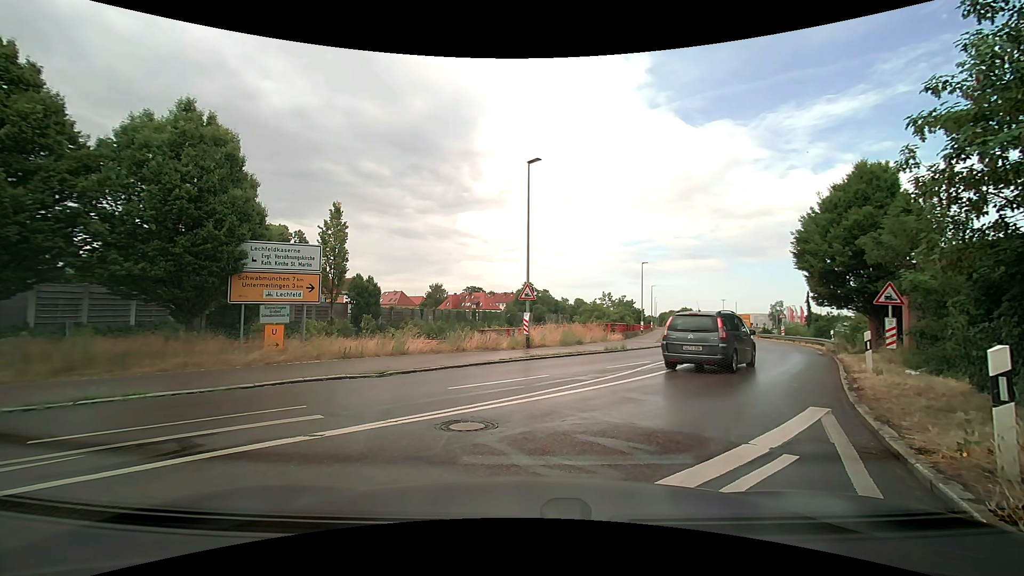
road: trunk_link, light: Day
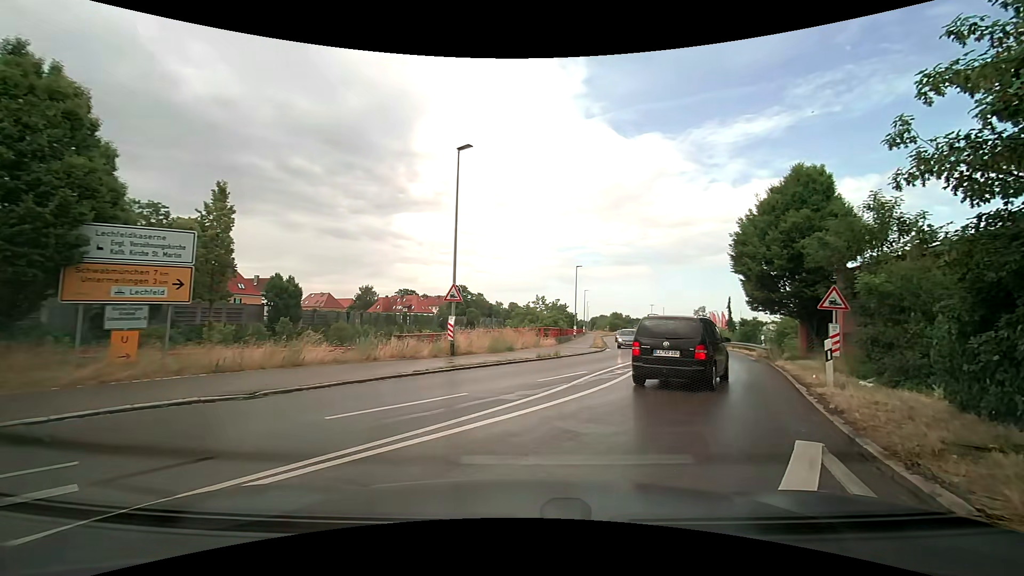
(+0.1, +2.6) m; +8°
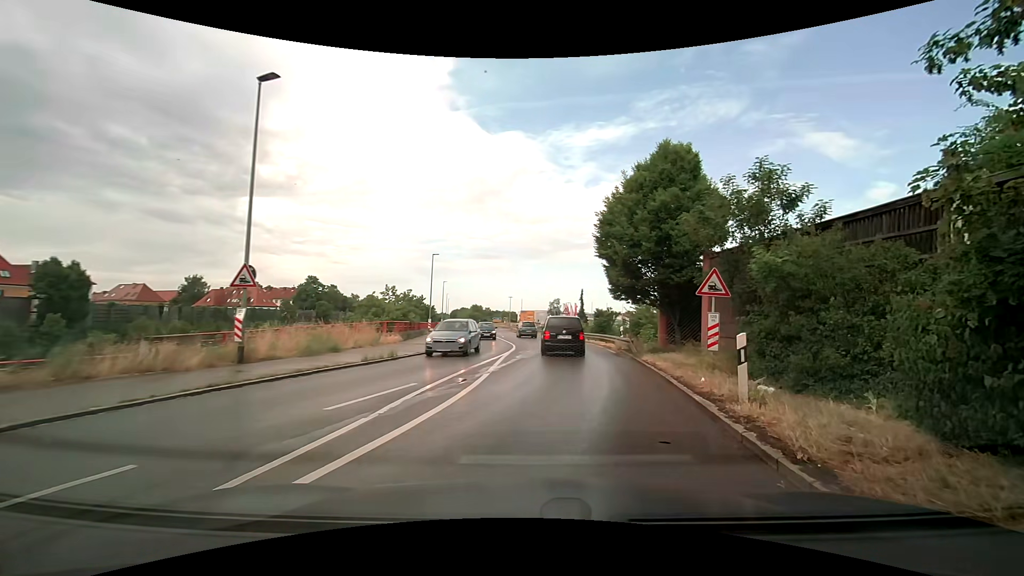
(+0.4, +4.7) m; +14°
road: secondary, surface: asphalt
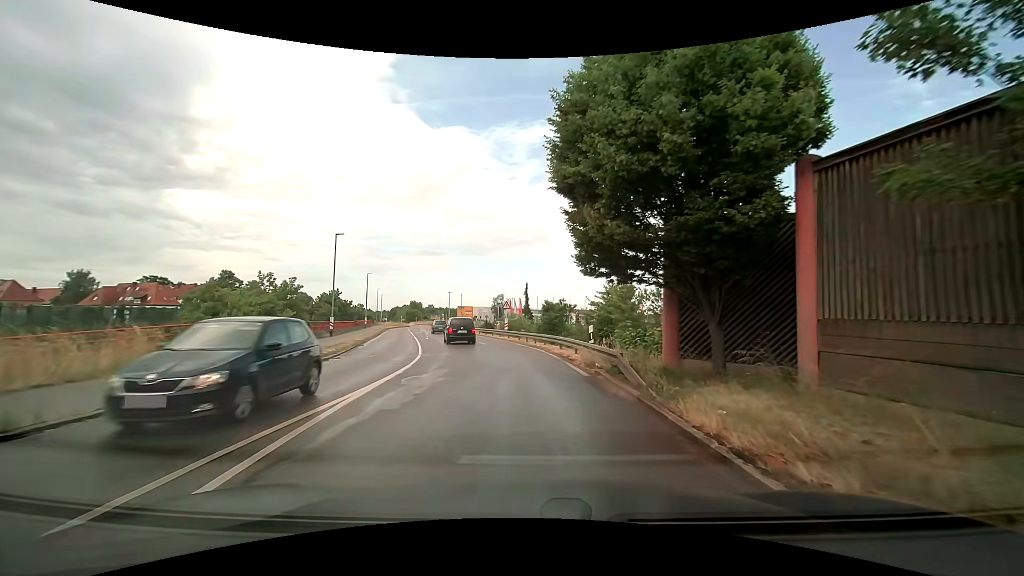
(+1.0, +11.4) m; +6°
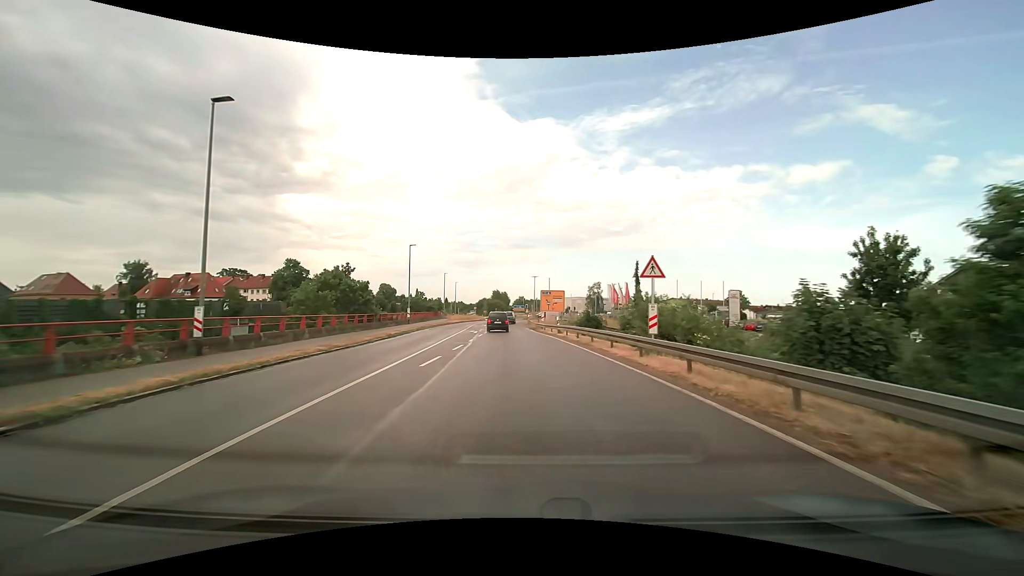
(-2.6, +28.3) m; -10°
